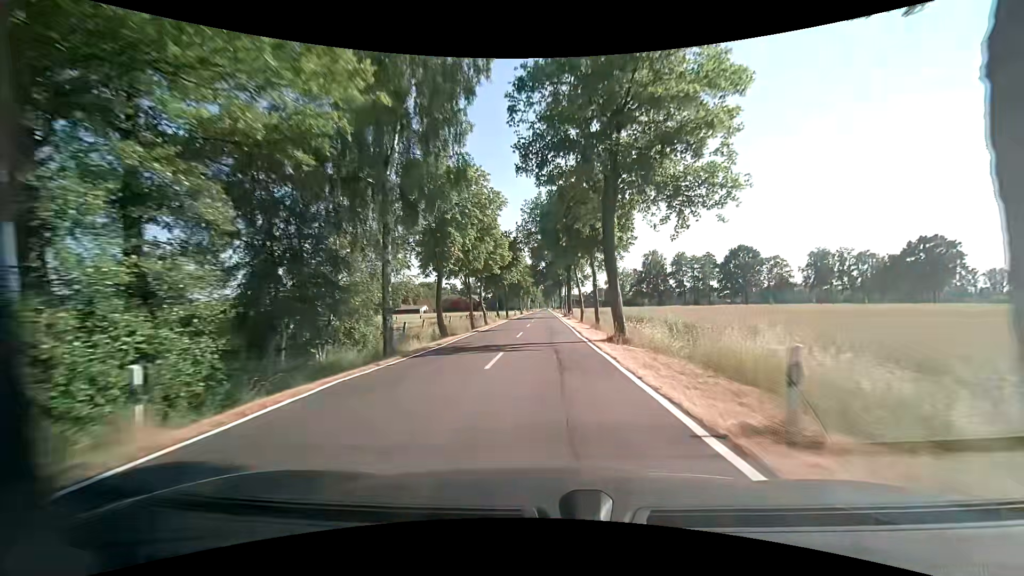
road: tertiary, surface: asphalt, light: Day
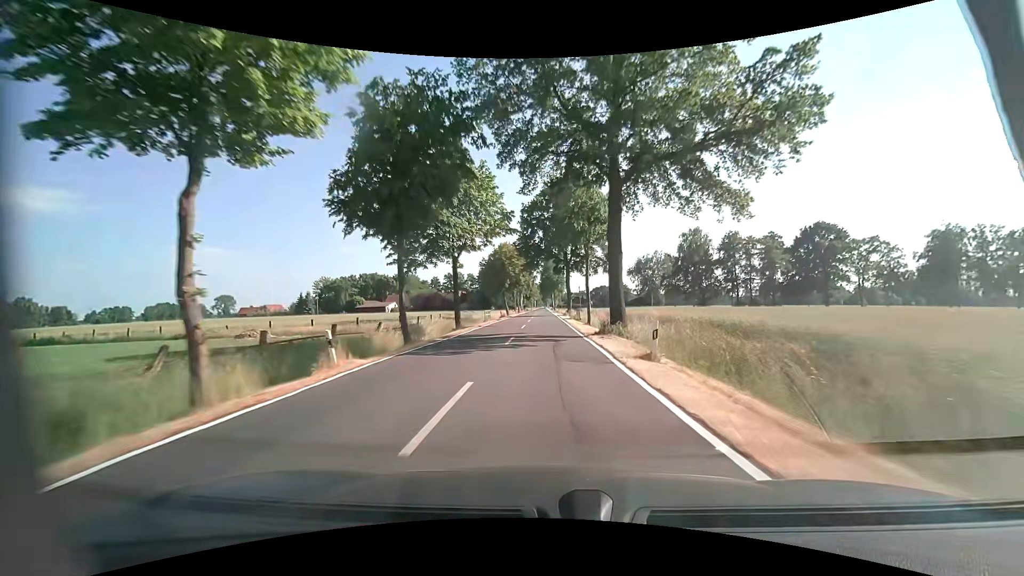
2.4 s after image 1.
(-0.1, +42.8) m; 0°
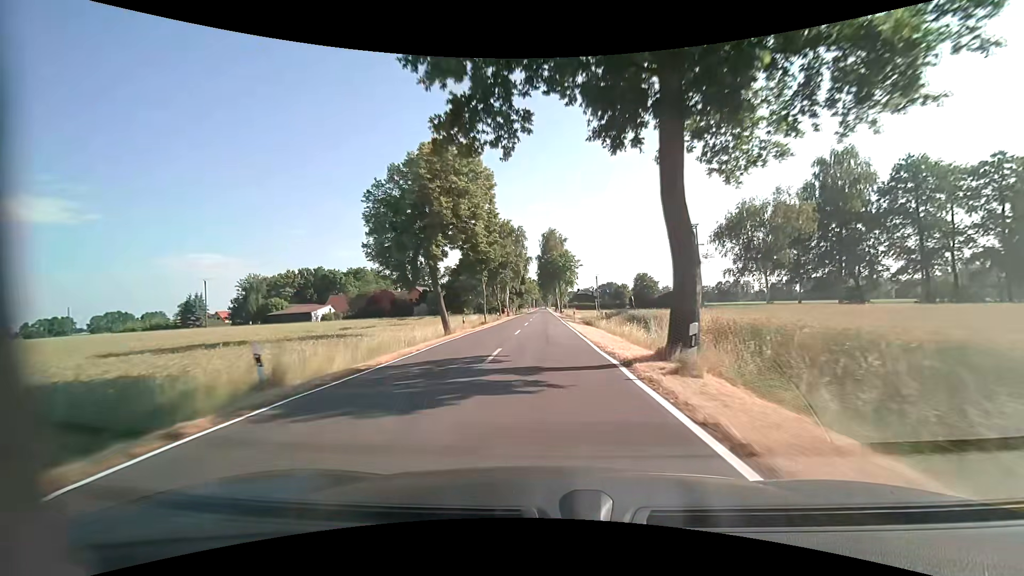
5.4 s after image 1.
(+0.1, +53.7) m; 0°
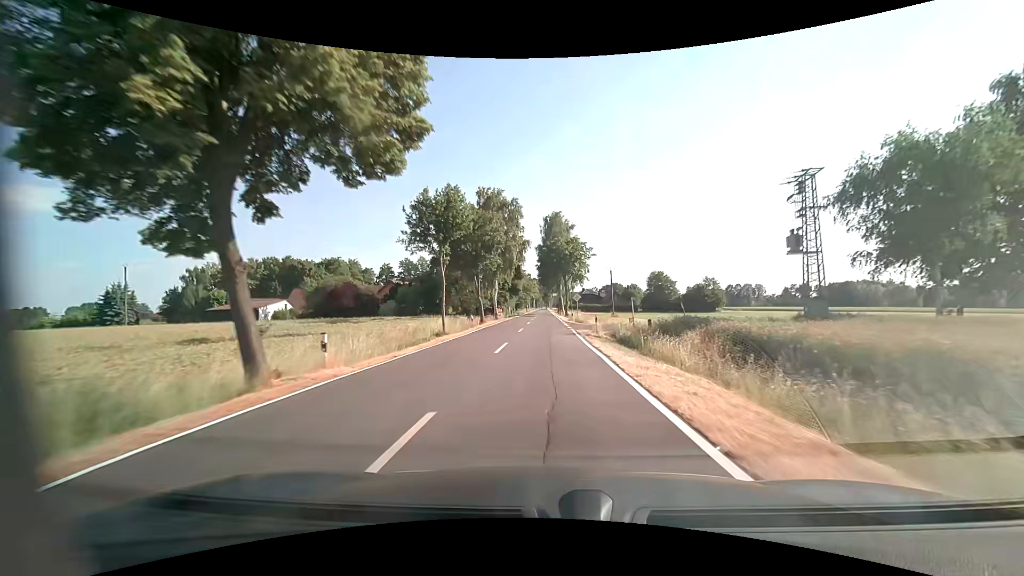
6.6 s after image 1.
(-0.1, +21.5) m; 0°
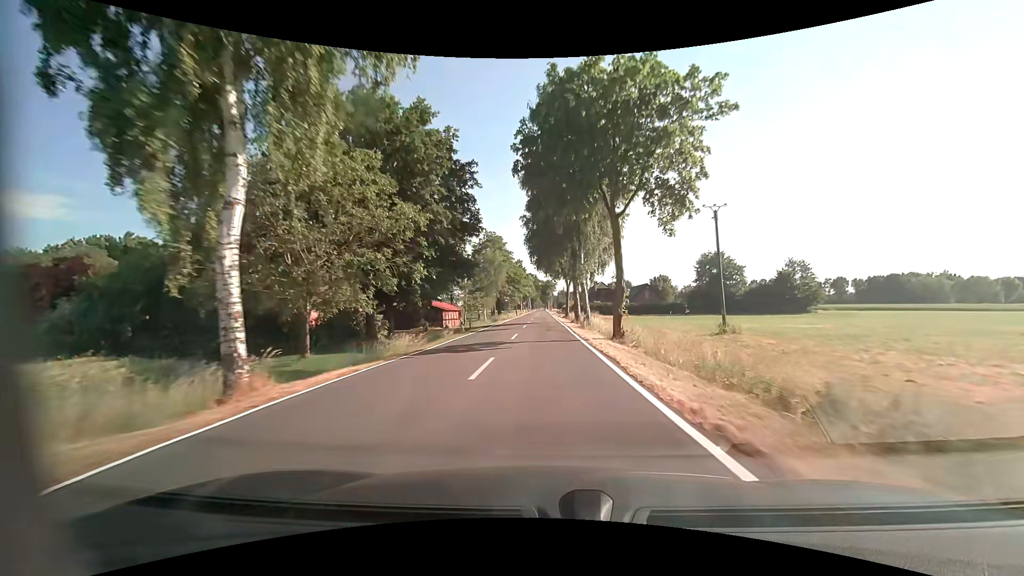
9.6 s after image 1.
(+0.1, +53.8) m; 0°
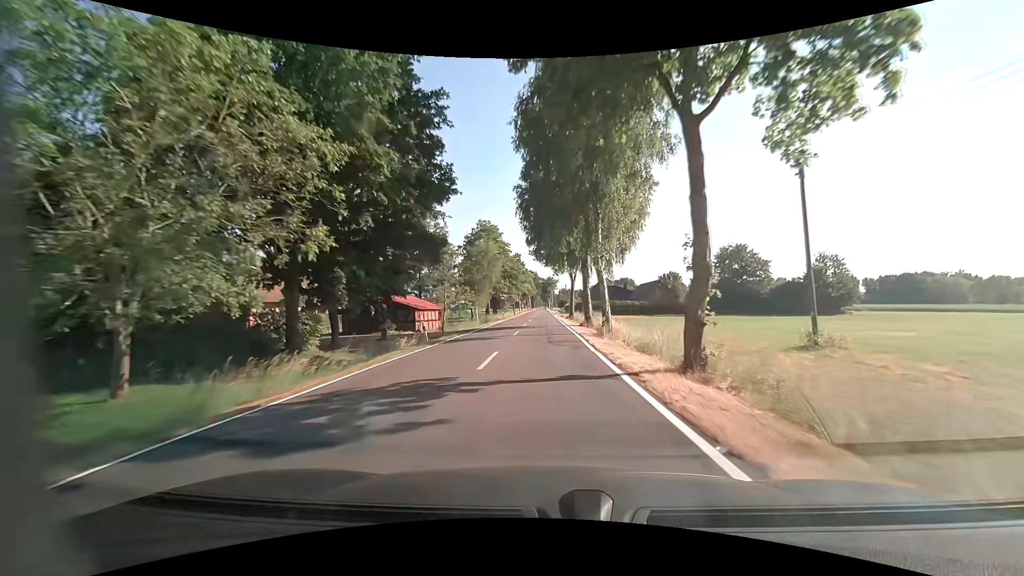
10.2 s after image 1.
(0.0, +10.8) m; 0°
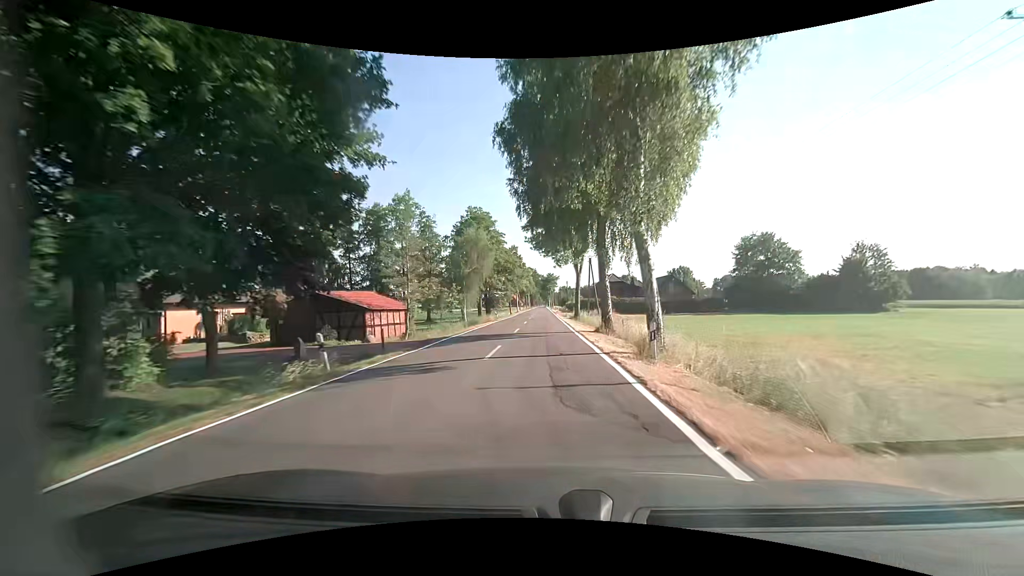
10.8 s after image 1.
(0.0, +10.8) m; 0°
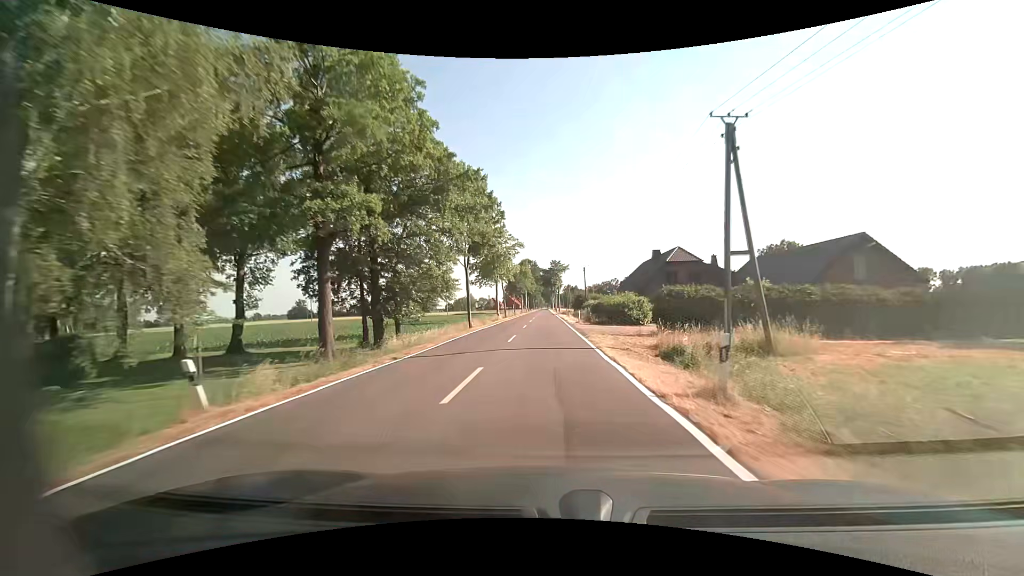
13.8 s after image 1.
(-0.4, +53.8) m; -1°
(0, +10) (0, +20) (0, +30) (0, +40) (0, +50) (0, +60) (0, +70) (0, +80) (0, +90) (0, +100) m
